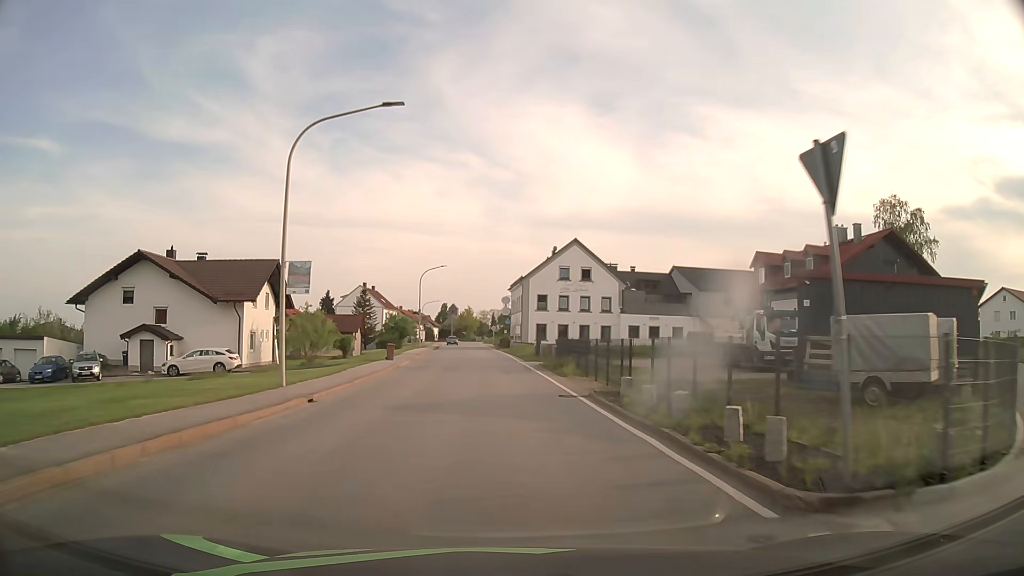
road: secondary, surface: asphalt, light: Day
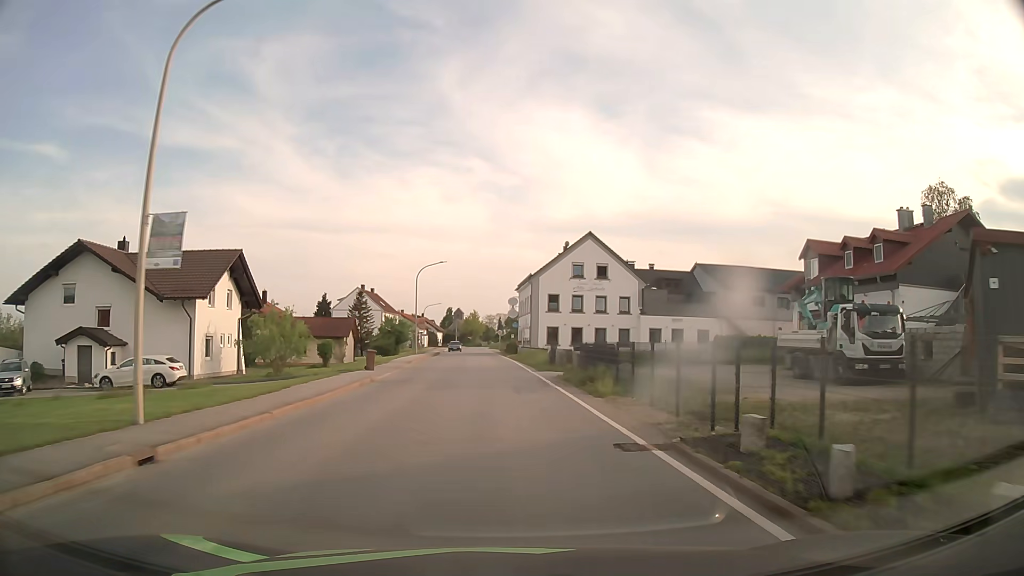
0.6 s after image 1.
(0.0, +7.5) m; 0°
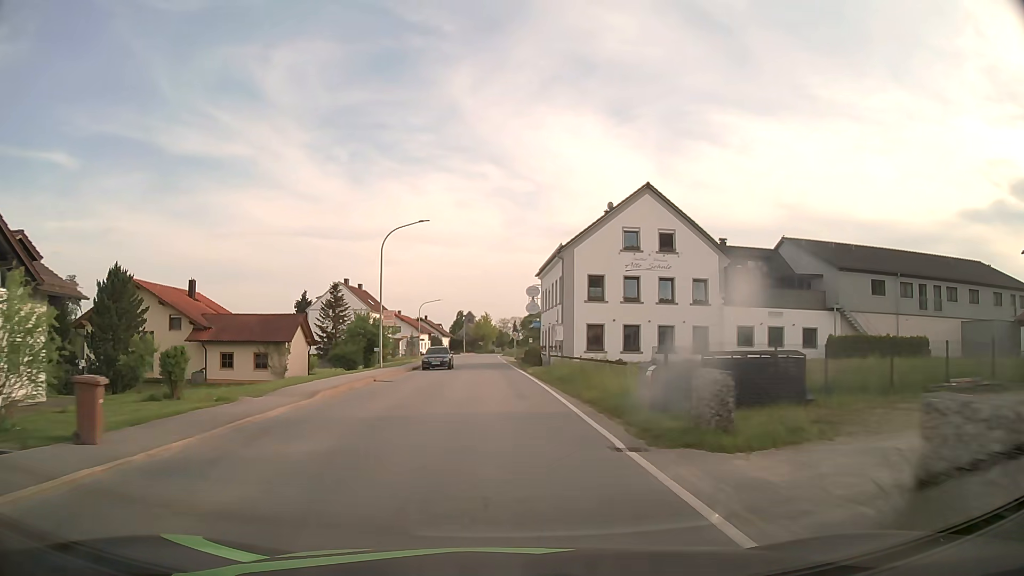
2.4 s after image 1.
(-0.2, +22.5) m; -2°
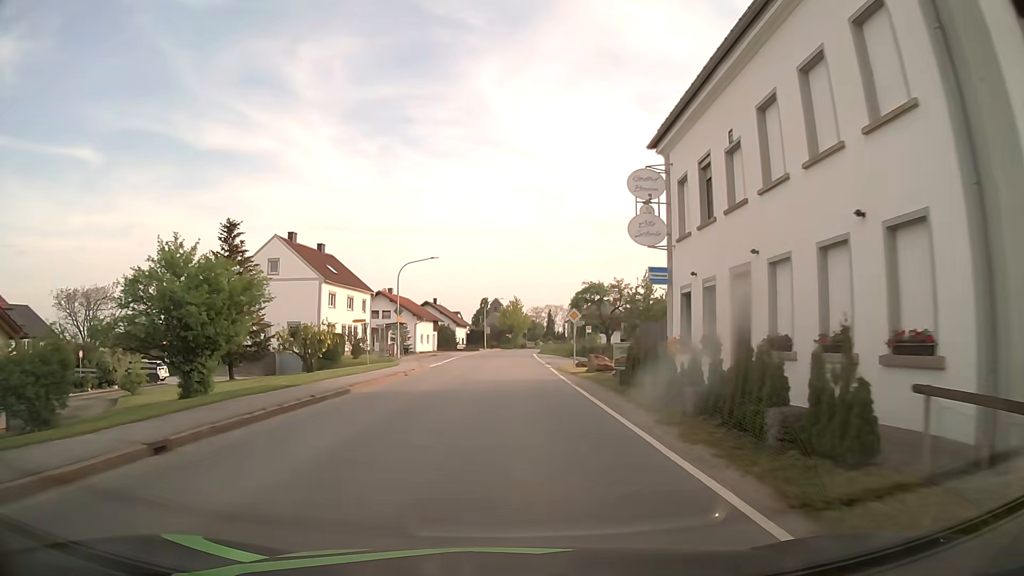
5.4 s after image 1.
(-0.7, +37.7) m; -2°
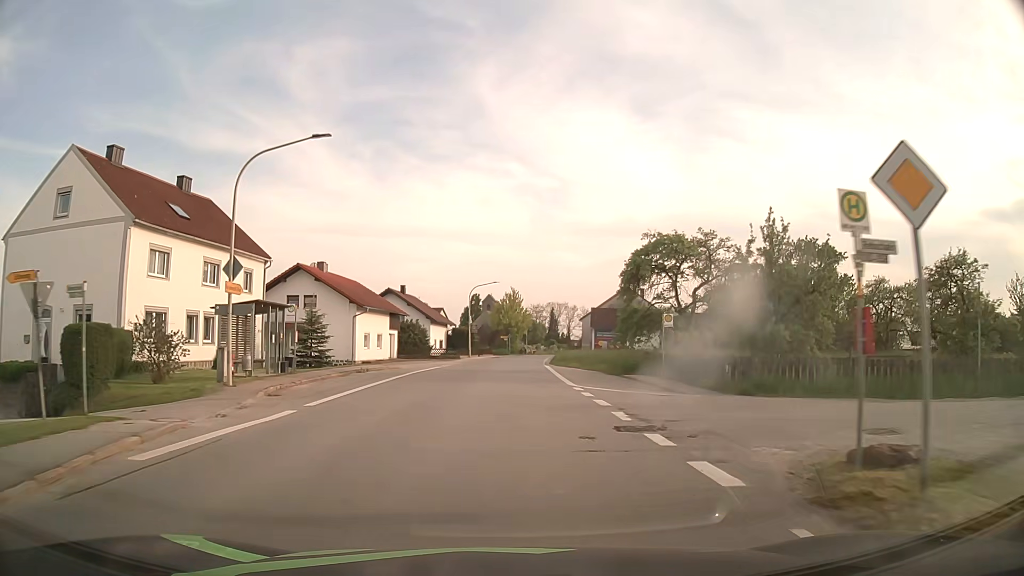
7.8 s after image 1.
(0.0, +30.4) m; 0°
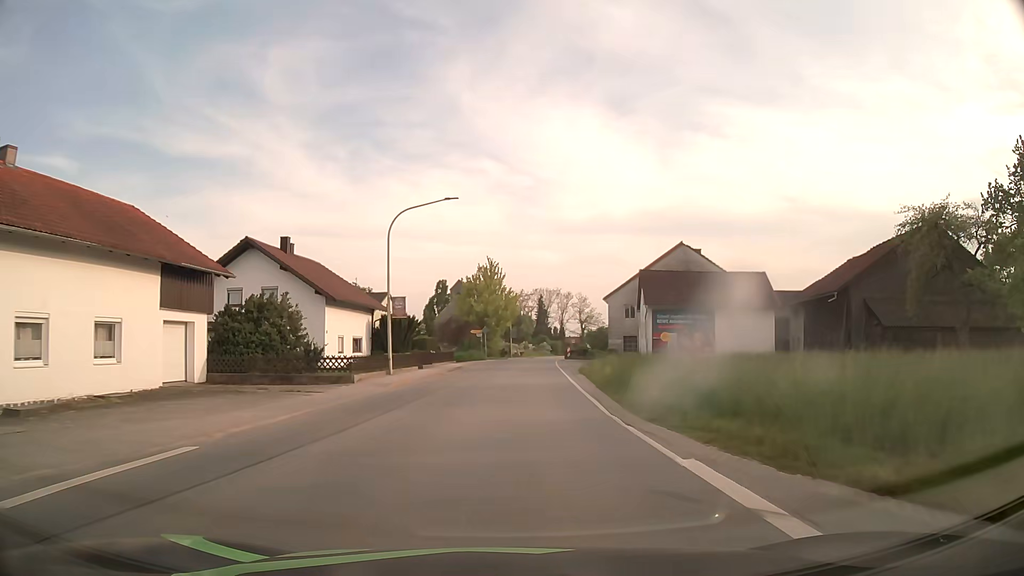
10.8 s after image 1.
(+0.4, +38.0) m; +2°
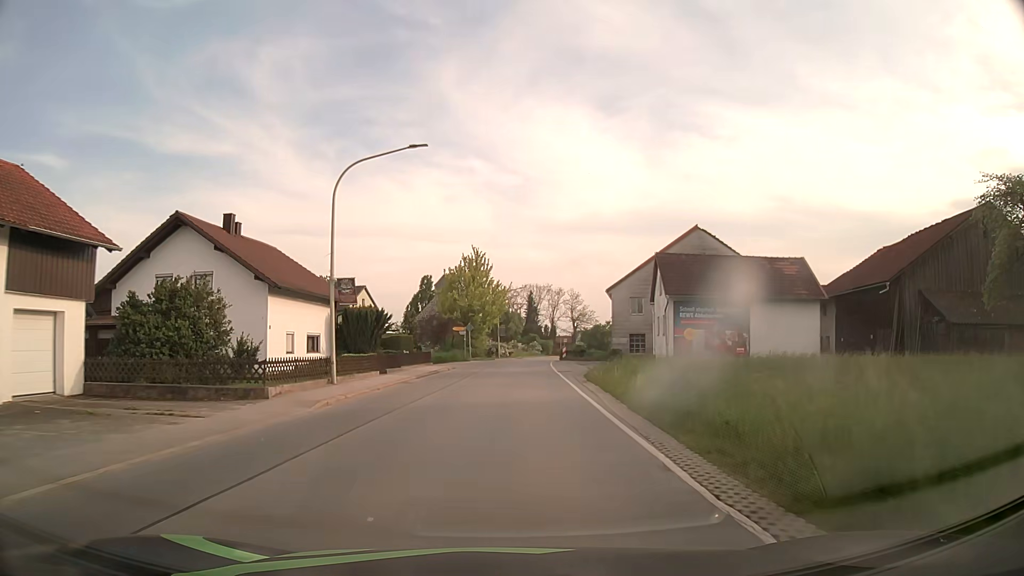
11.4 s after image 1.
(+0.1, +7.6) m; +1°
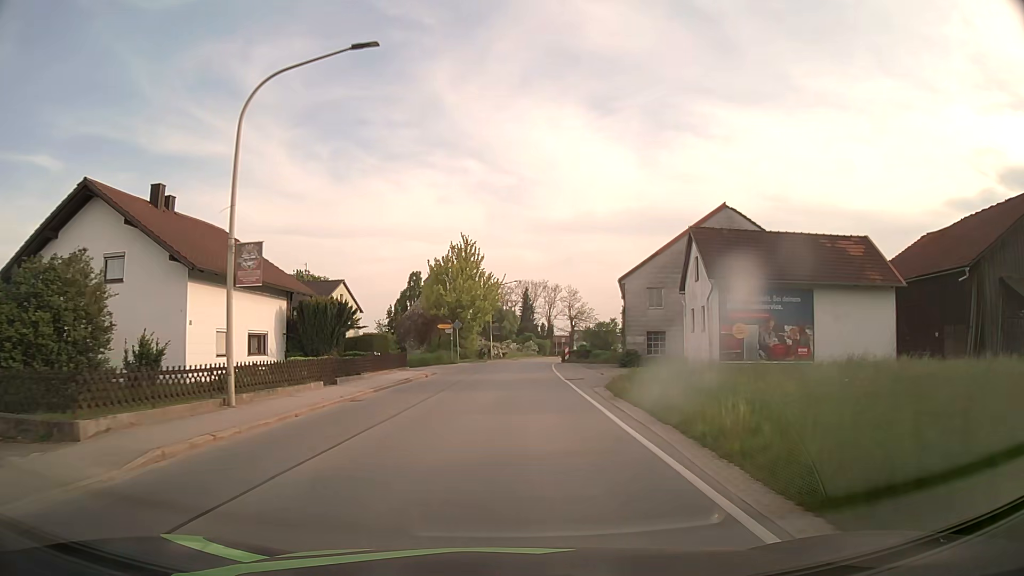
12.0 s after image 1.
(0.0, +7.6) m; +1°
